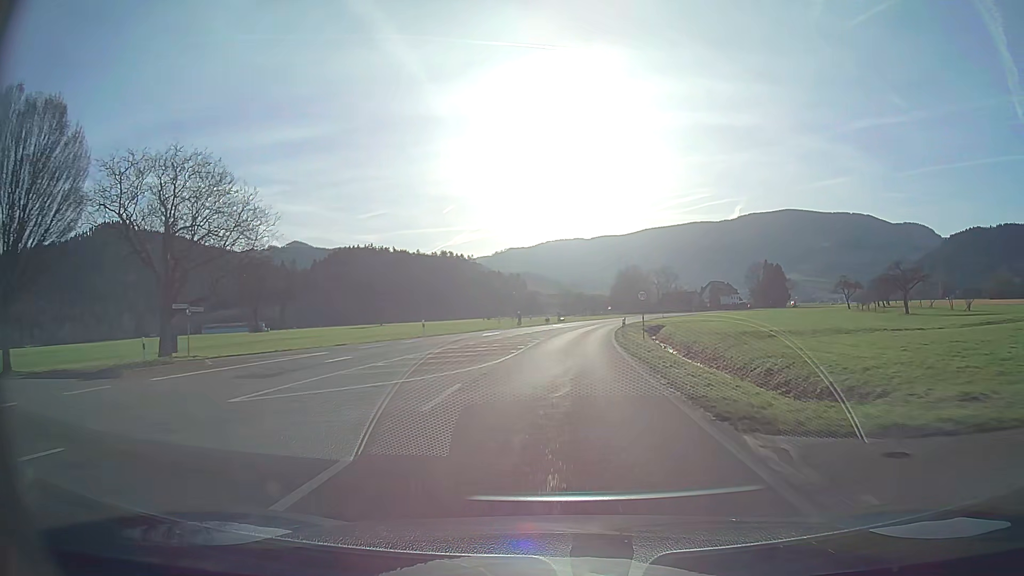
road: secondary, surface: asphalt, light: Day
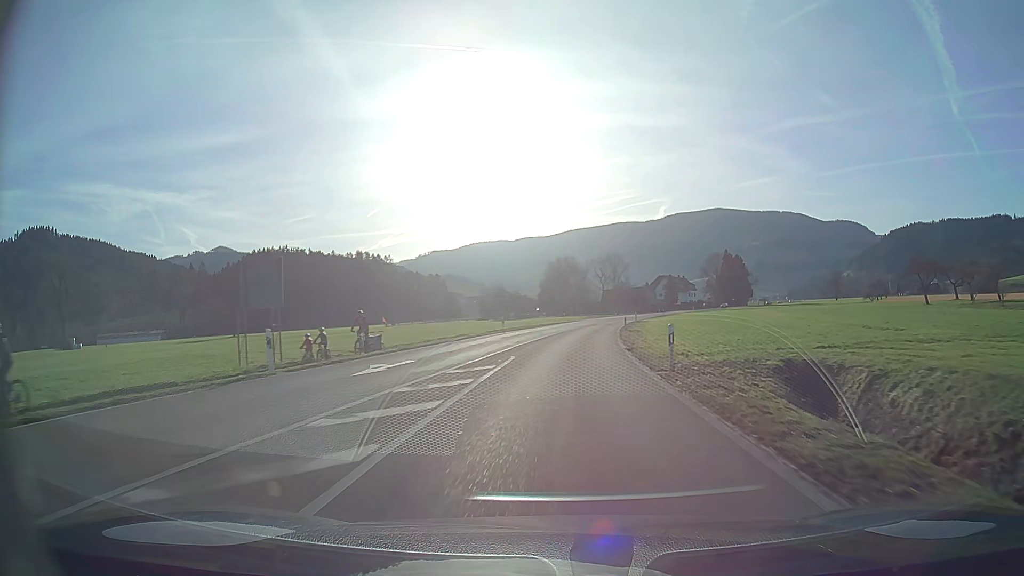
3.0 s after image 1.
(+2.7, +52.0) m; +6°
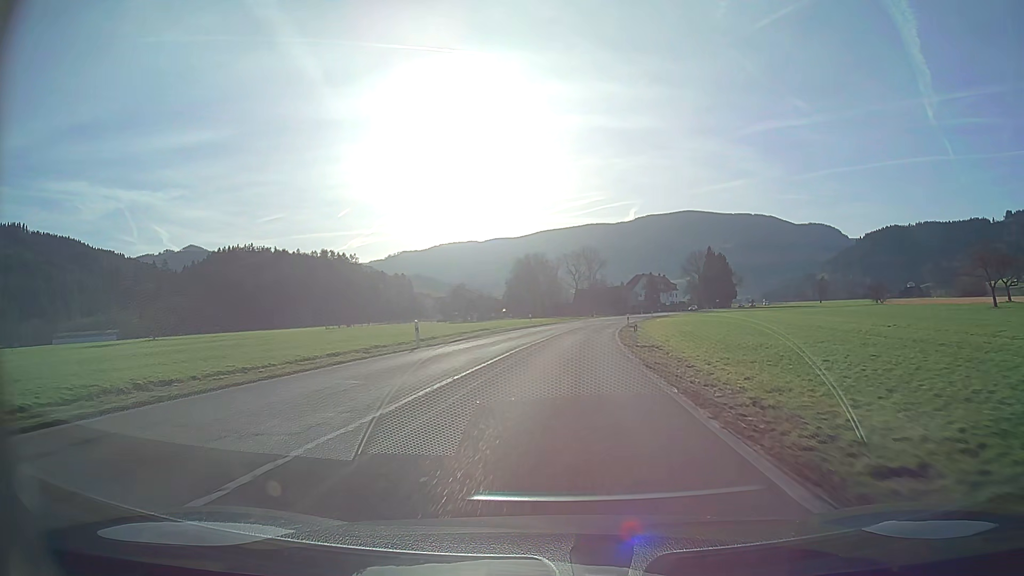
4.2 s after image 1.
(+0.5, +20.8) m; +3°
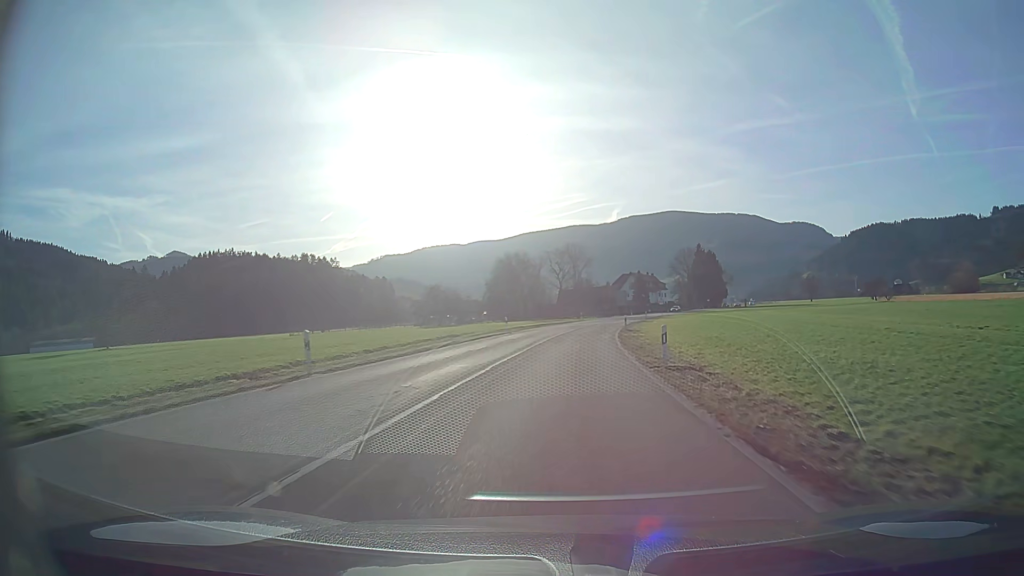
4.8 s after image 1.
(+0.1, +10.4) m; +1°
(0, +10) (0, +20) (+1, +30) (+2, +40) (+3, +50) (+4, +60) (+6, +70) (+8, +80) (+10, +89) (+12, +99) m
